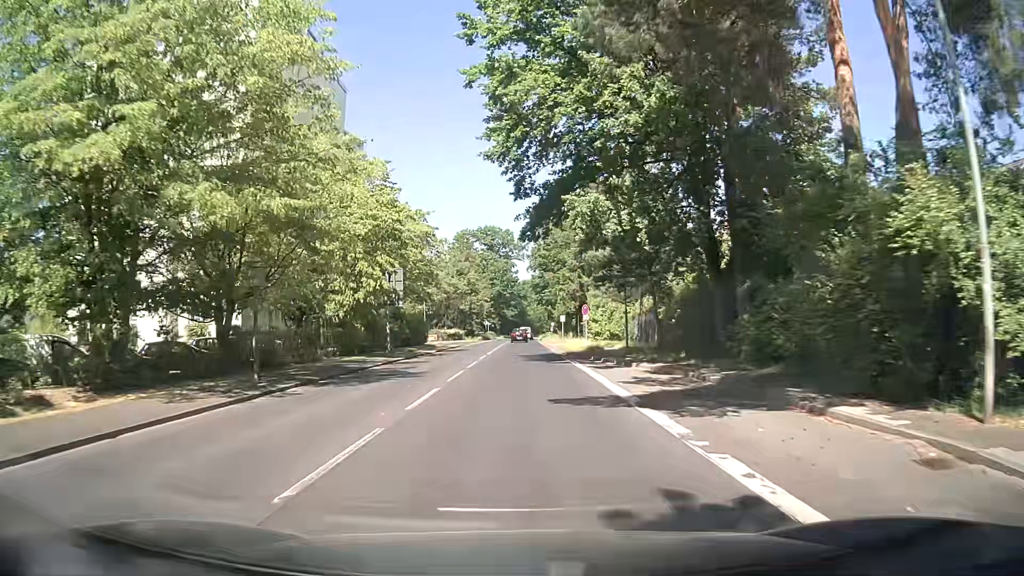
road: secondary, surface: asphalt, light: Day
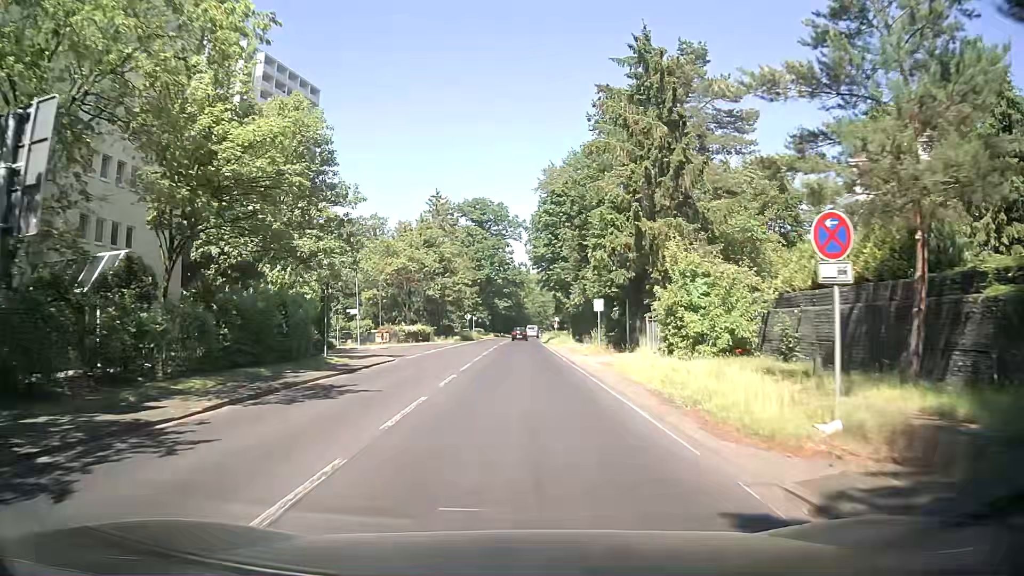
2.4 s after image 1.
(+0.3, +32.3) m; +1°
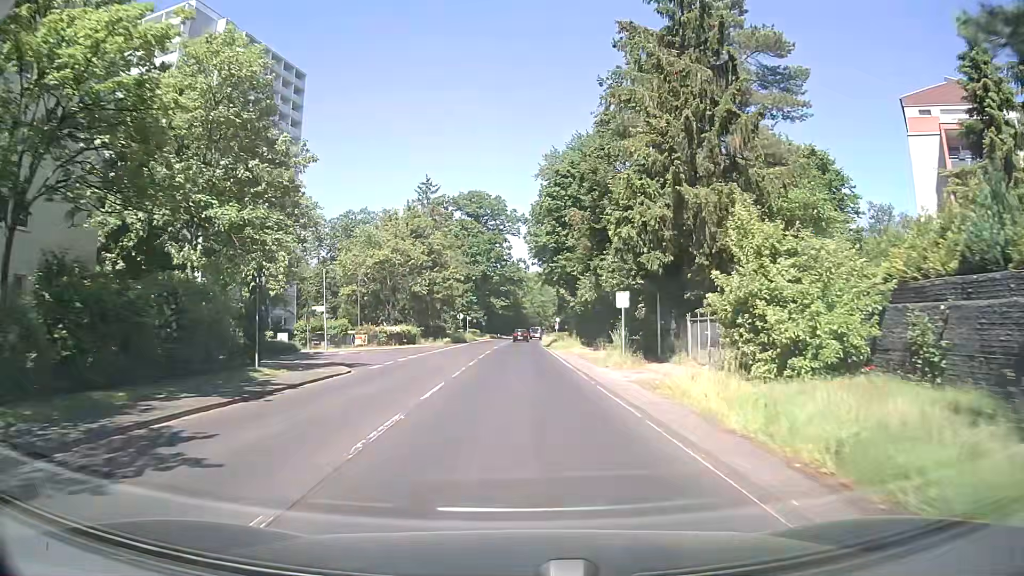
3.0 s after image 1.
(0.0, +8.1) m; 0°
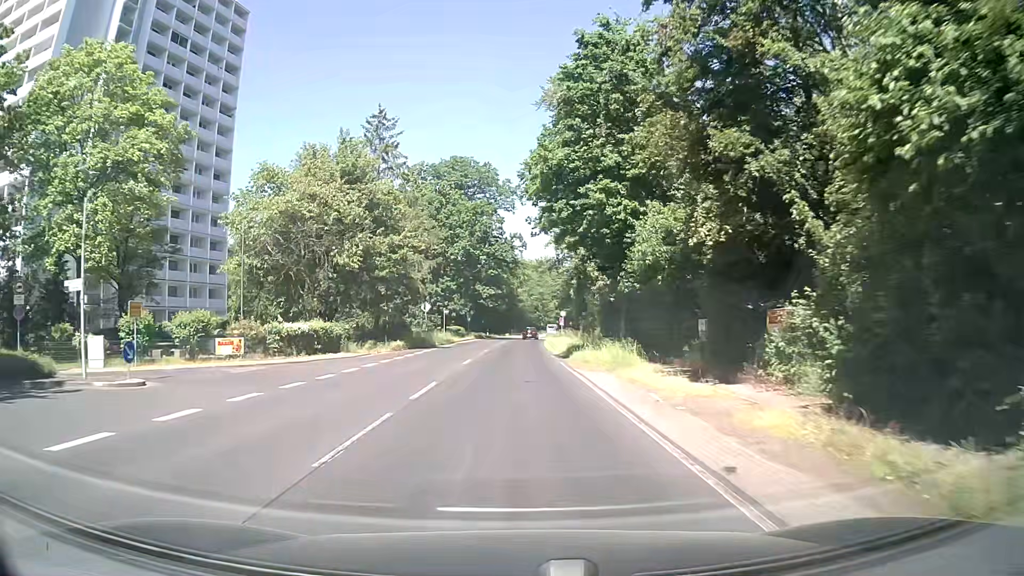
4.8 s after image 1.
(0.0, +24.4) m; 0°
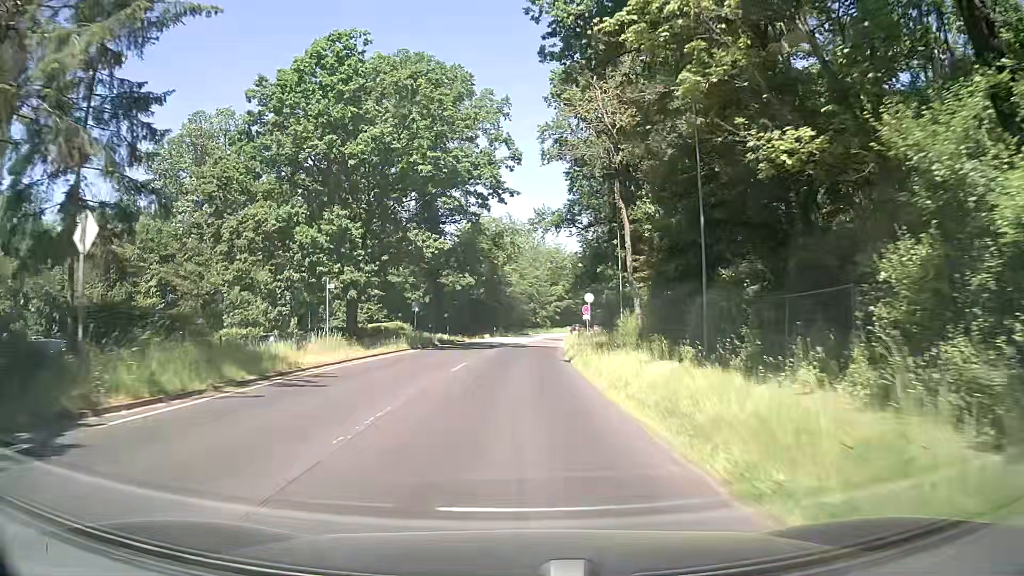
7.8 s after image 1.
(0.0, +40.6) m; +1°
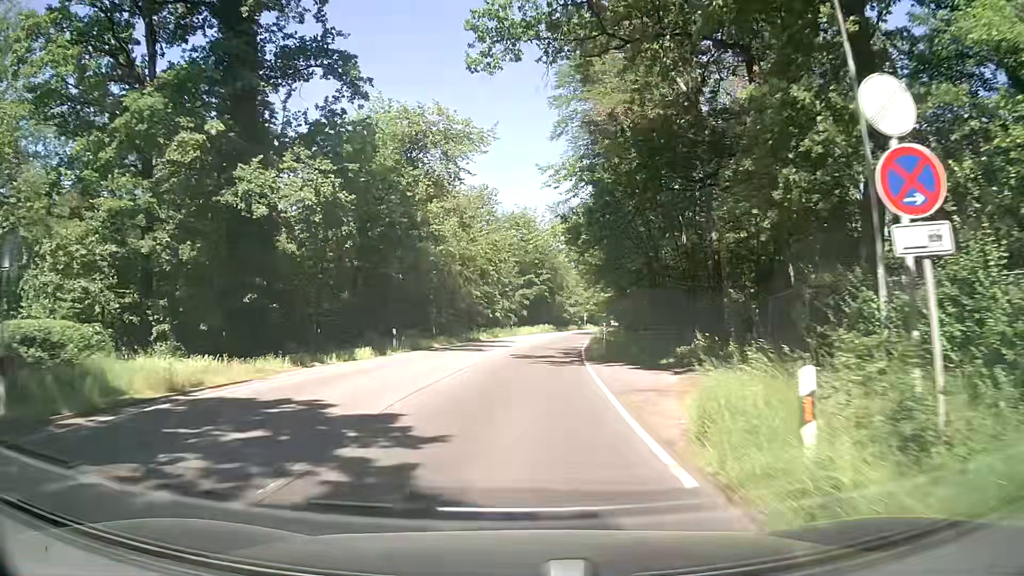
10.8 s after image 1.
(+1.1, +40.5) m; +3°
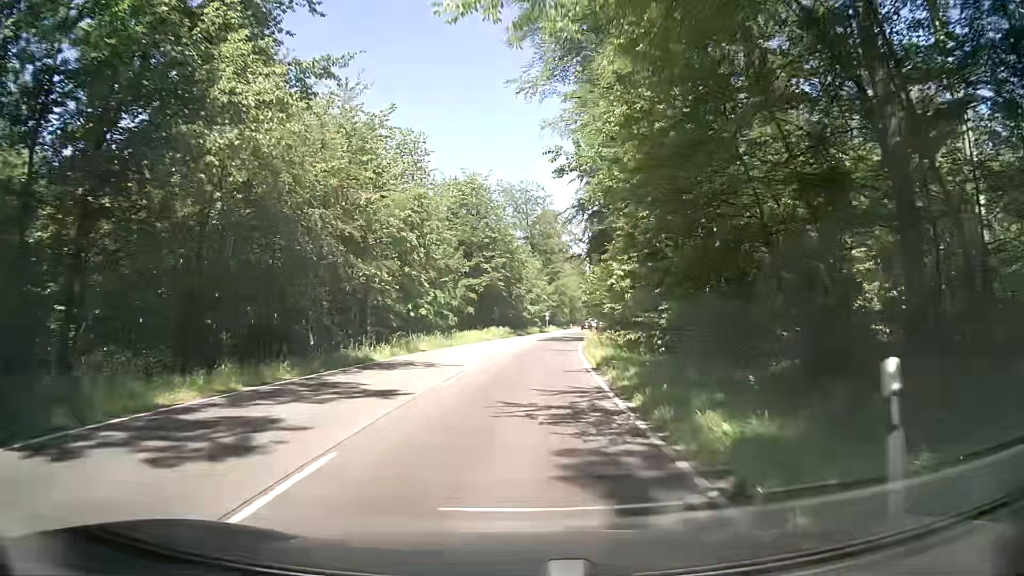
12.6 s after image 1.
(+1.0, +24.2) m; +6°
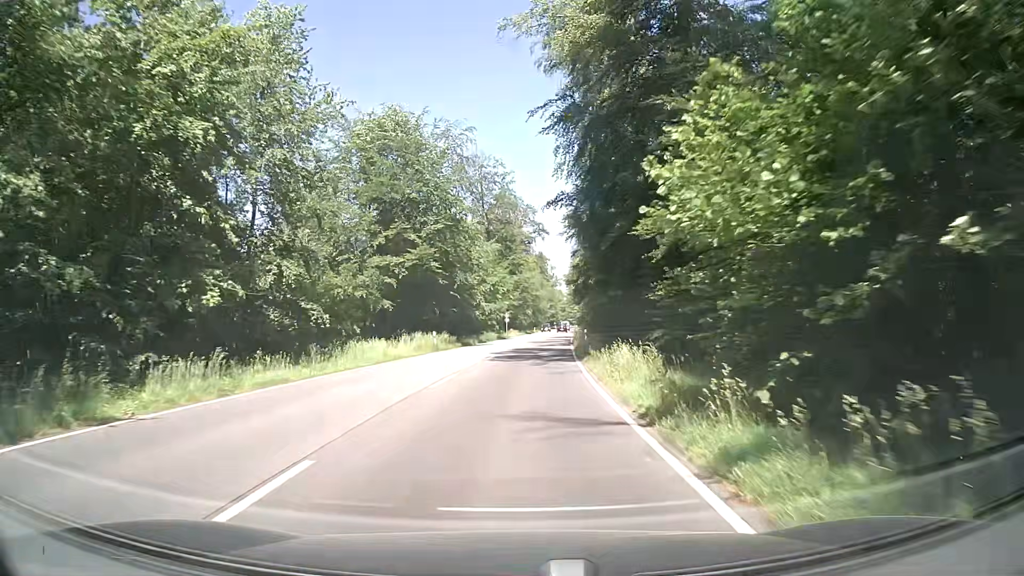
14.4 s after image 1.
(+0.1, +24.2) m; +2°
(0, +10) (0, +20) (+1, +30) (+1, +40) (+2, +50) (+3, +60) (+3, +70) (+4, +80) (+5, +90) (+6, +100) m
